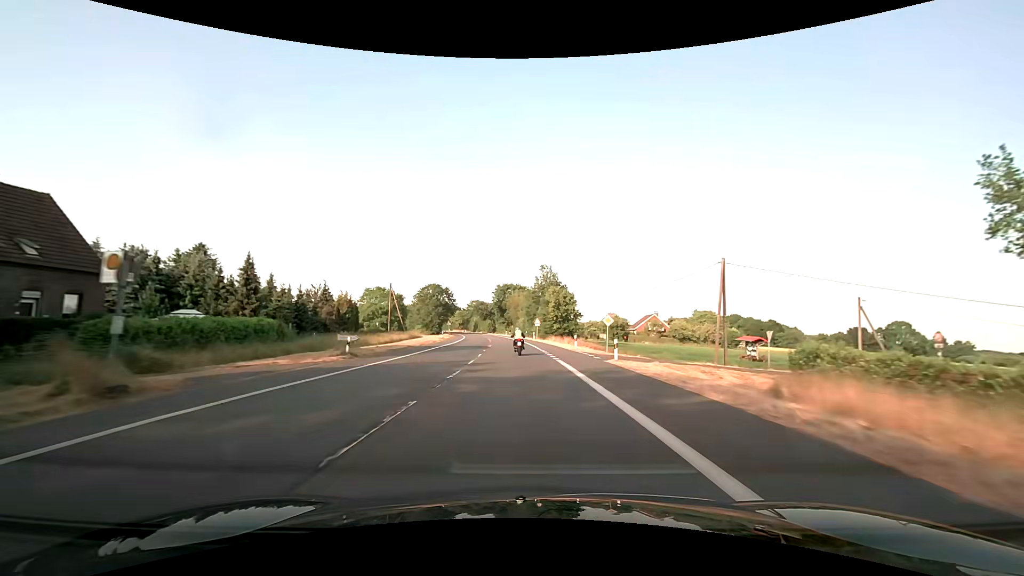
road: secondary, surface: asphalt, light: Day
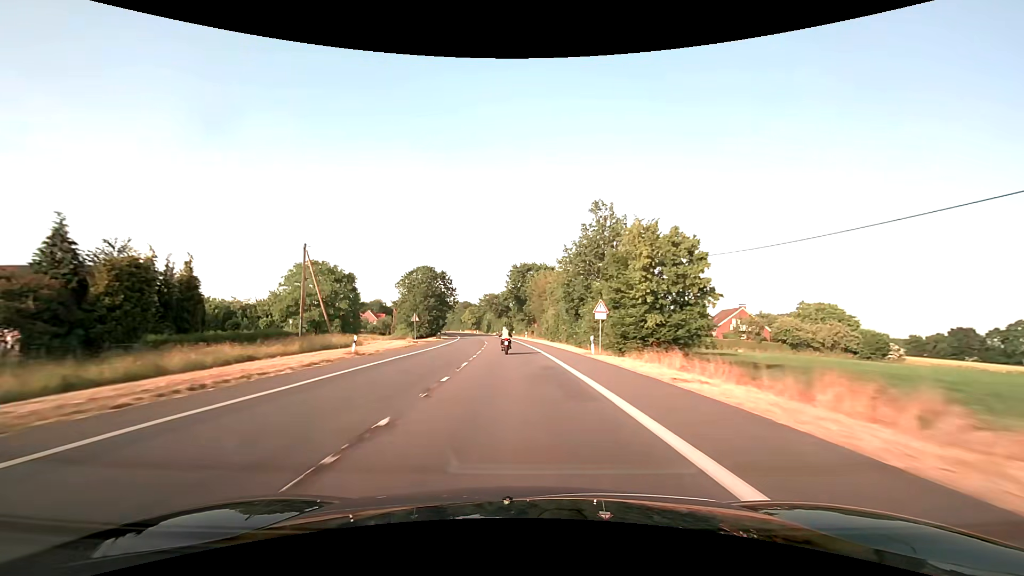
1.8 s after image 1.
(-1.1, +45.5) m; -3°
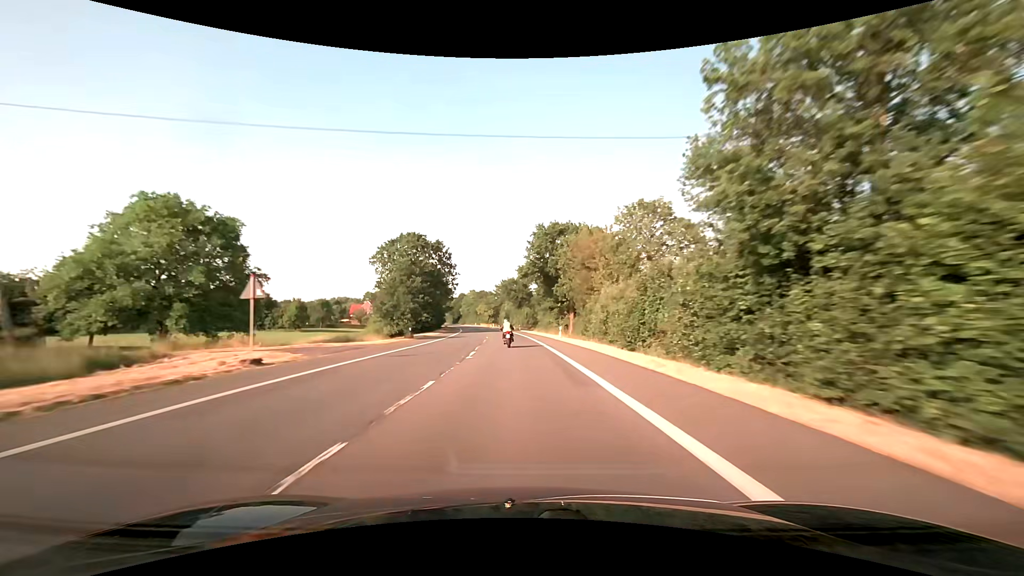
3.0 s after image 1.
(-0.8, +33.0) m; -2°
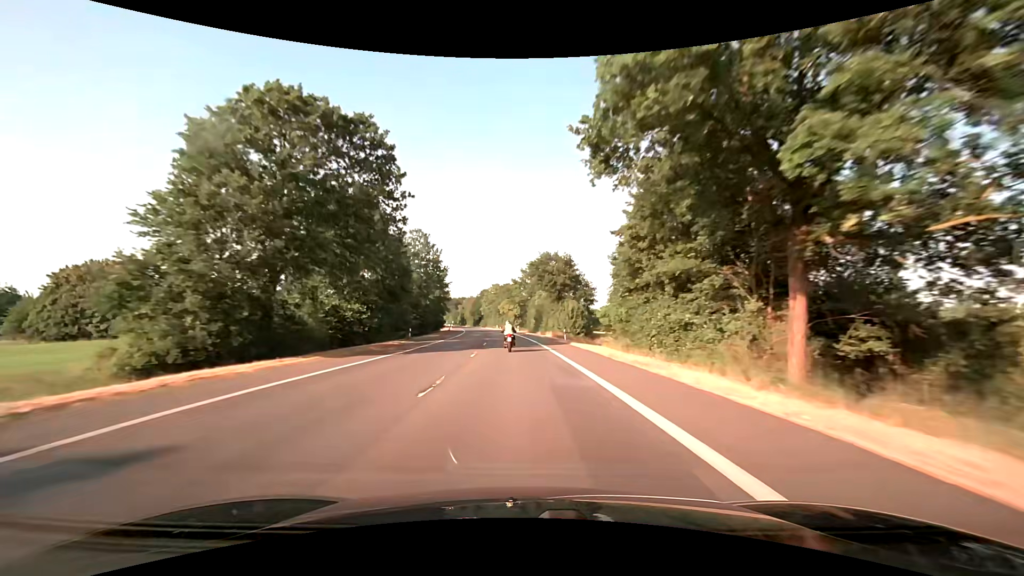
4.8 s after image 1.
(-1.7, +48.5) m; -4°
(0, +10) (0, +20) (-1, +30) (-1, +40) (-1, +50) (-2, +60) (-3, +70) (-4, +80) (-5, +90) (-6, +100) m
